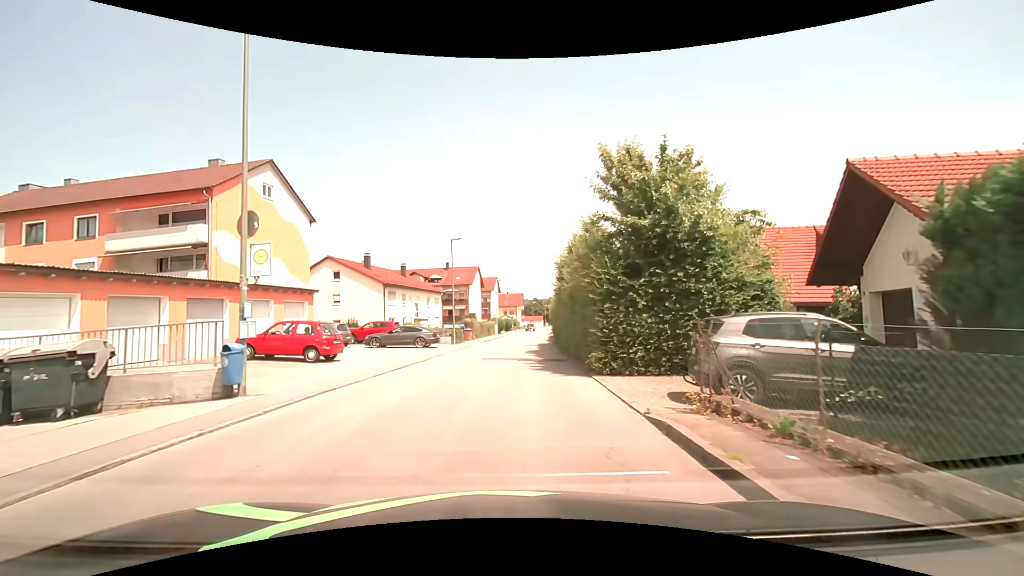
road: unclassified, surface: asphalt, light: Day
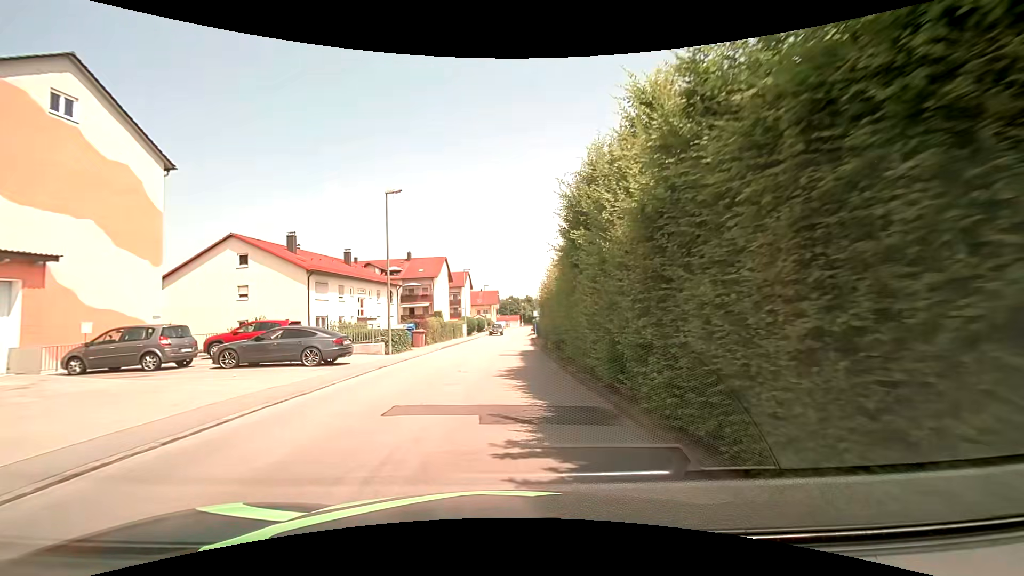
(+0.3, +13.4) m; +2°
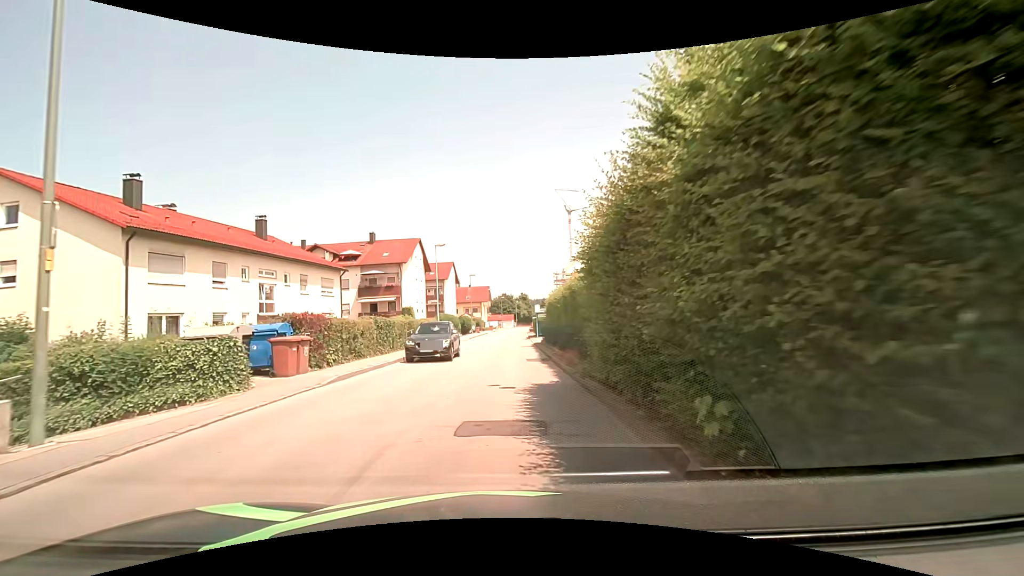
(+0.2, +17.9) m; +1°
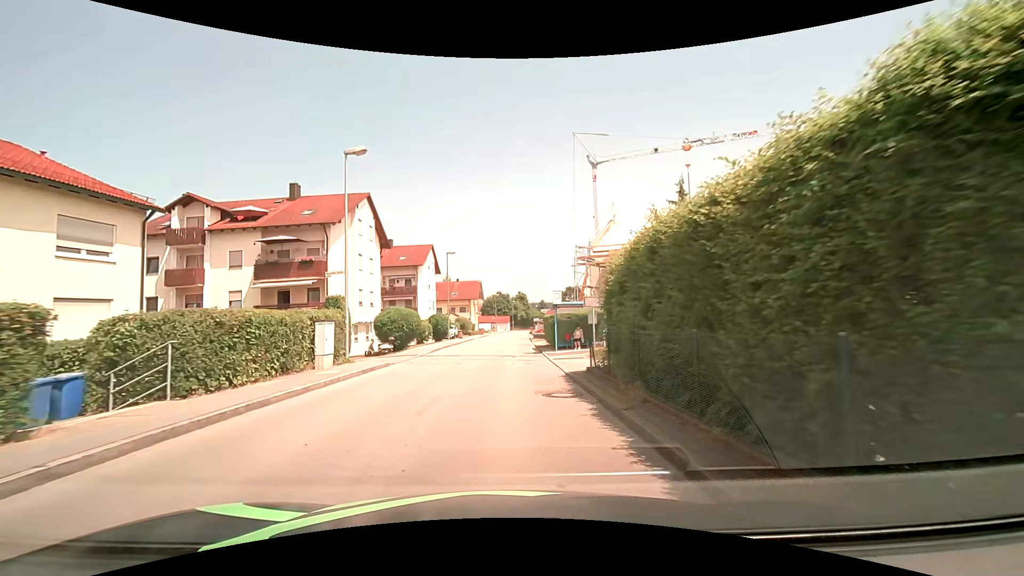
(0.0, +22.3) m; +1°
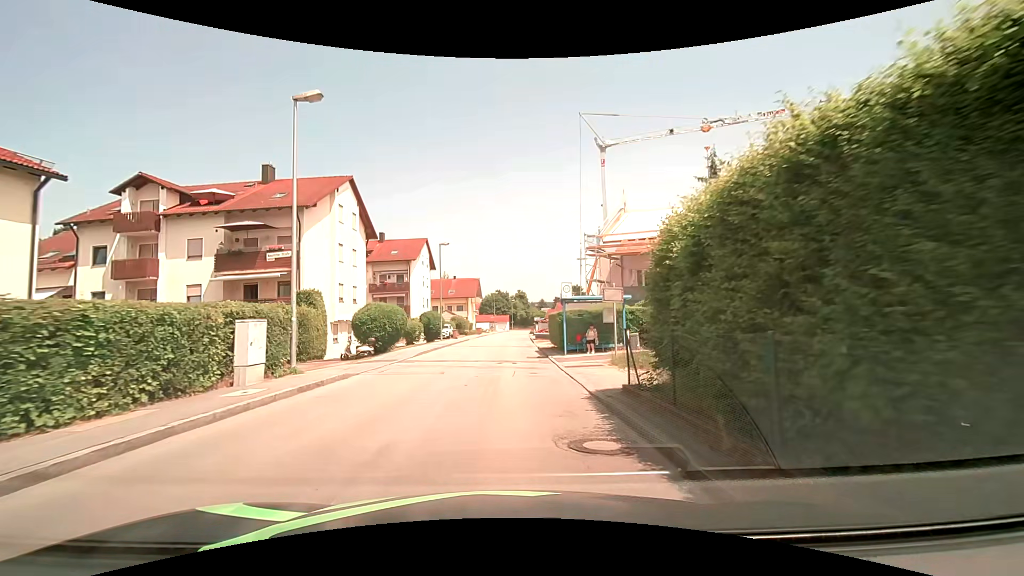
(0.0, +4.5) m; 0°
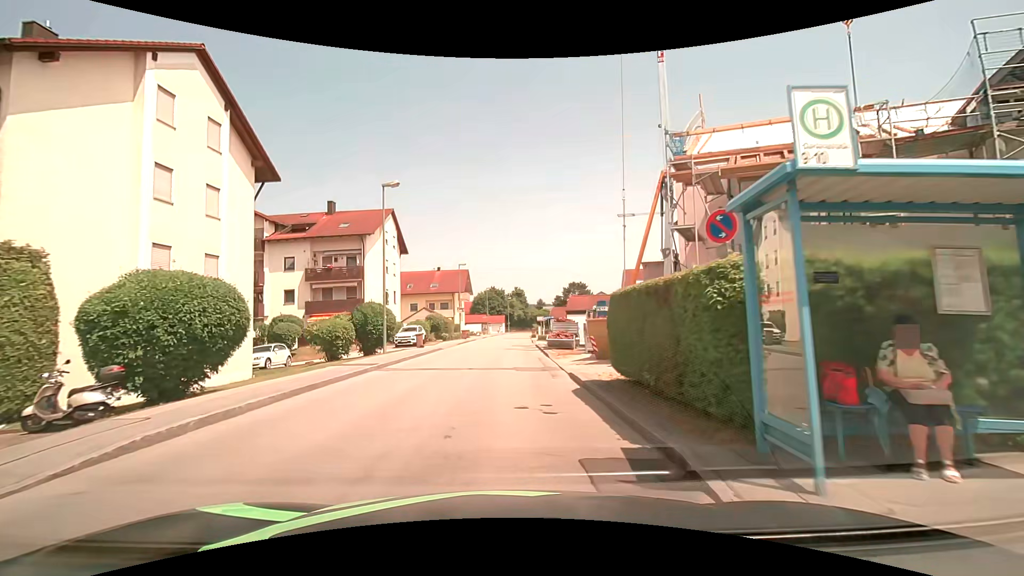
(+0.1, +17.8) m; 0°
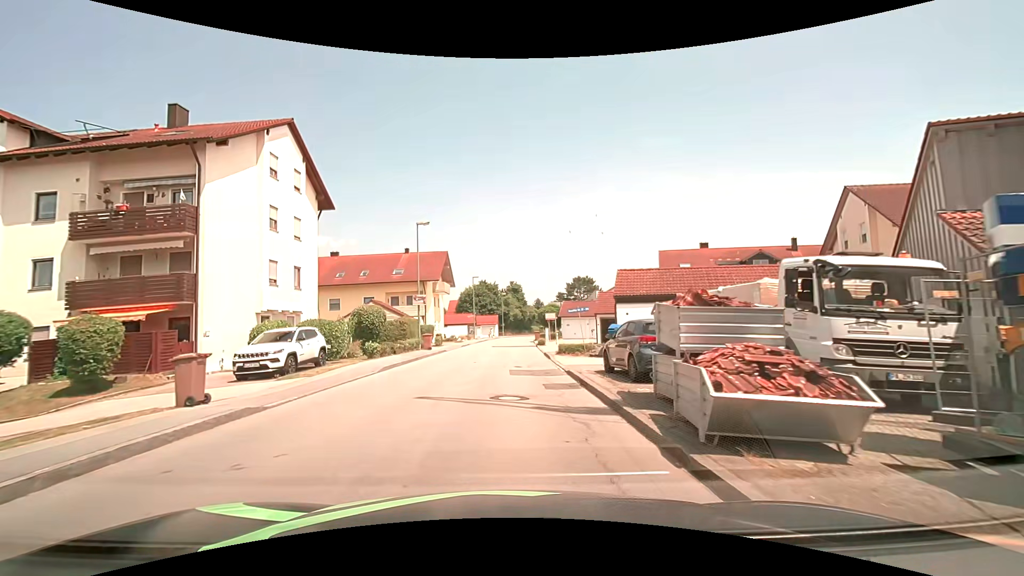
(+0.4, +22.3) m; +2°
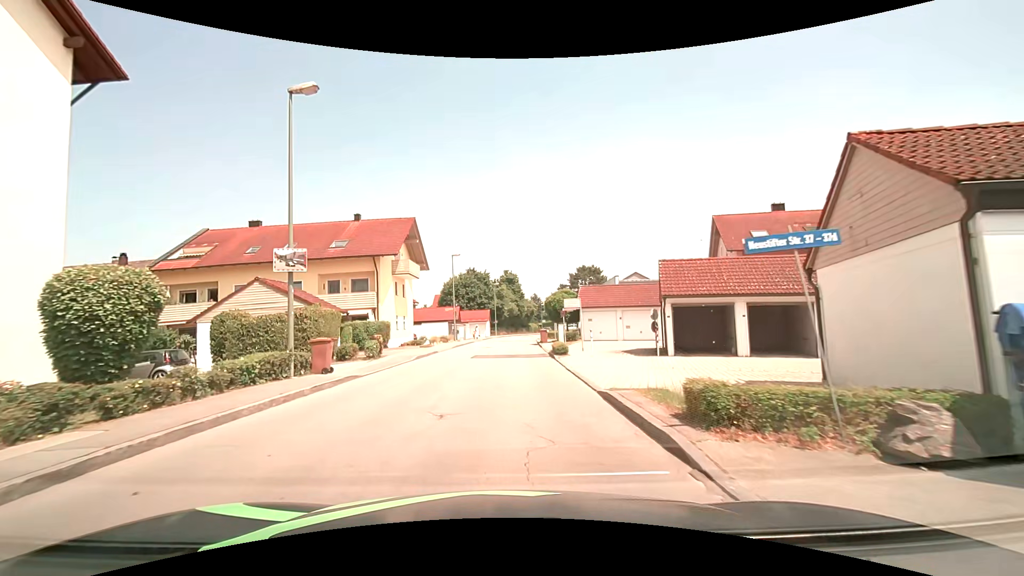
(0.0, +17.9) m; 0°
(0, +10) (0, +20) (0, +30) (+1, +40) (+1, +50) (+2, +60) (+3, +70) (+4, +80) (+6, +90) (+9, +99) m
